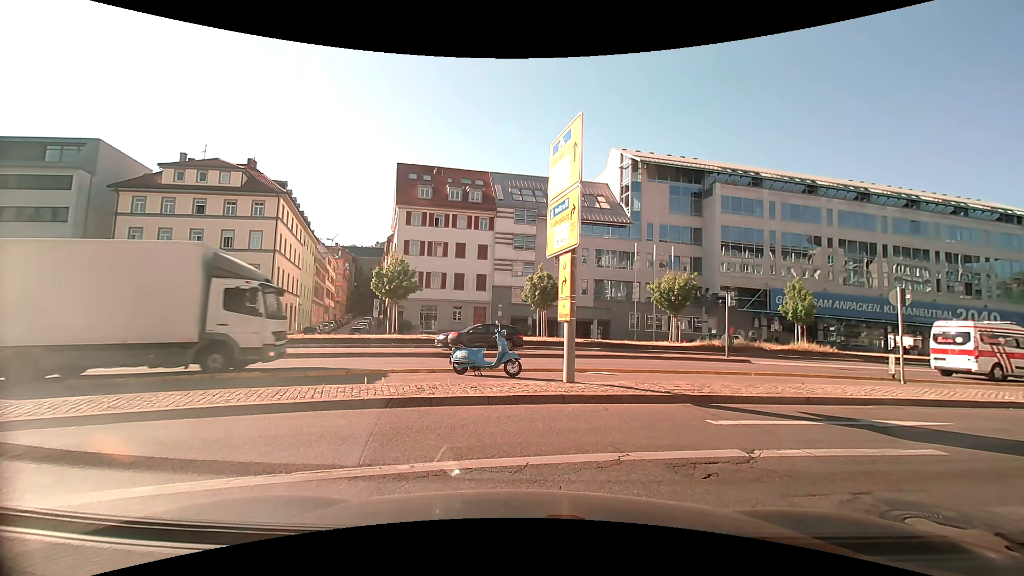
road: residential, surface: asphalt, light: Day
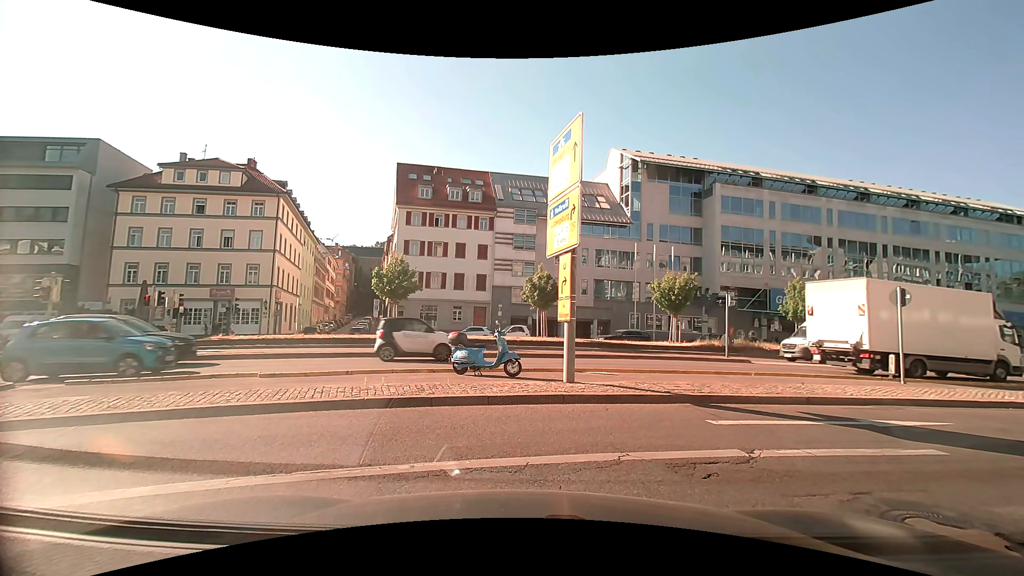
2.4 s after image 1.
(0.0, 0.0) m; 0°
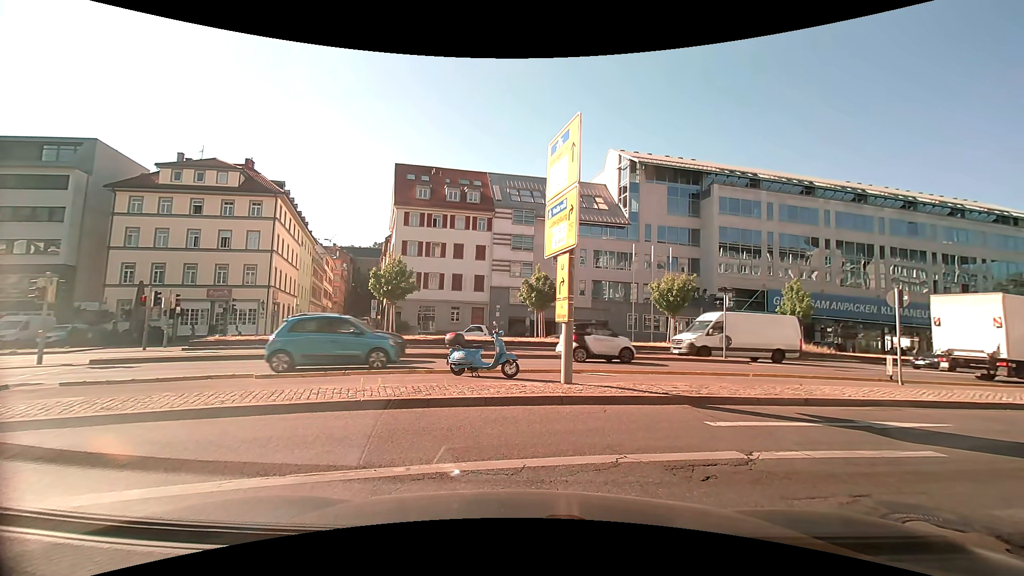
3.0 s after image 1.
(0.0, 0.0) m; 0°
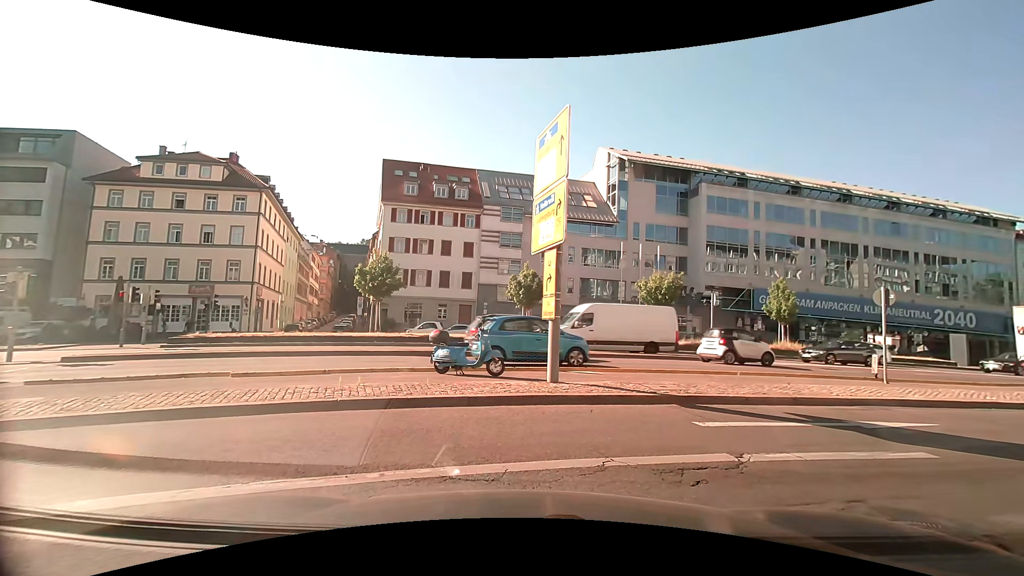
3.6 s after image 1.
(0.0, +0.3) m; 0°
